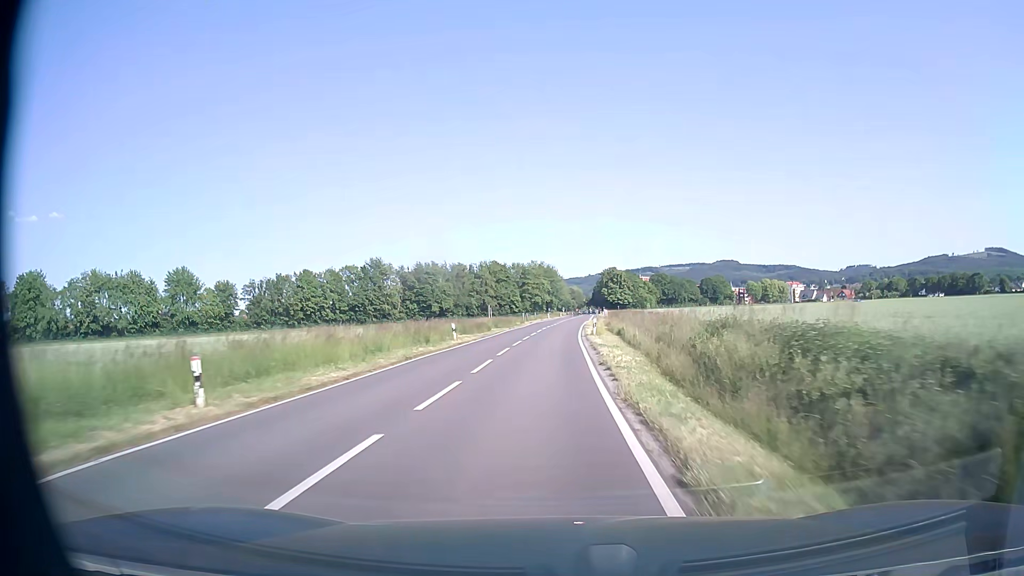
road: tertiary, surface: asphalt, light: Day
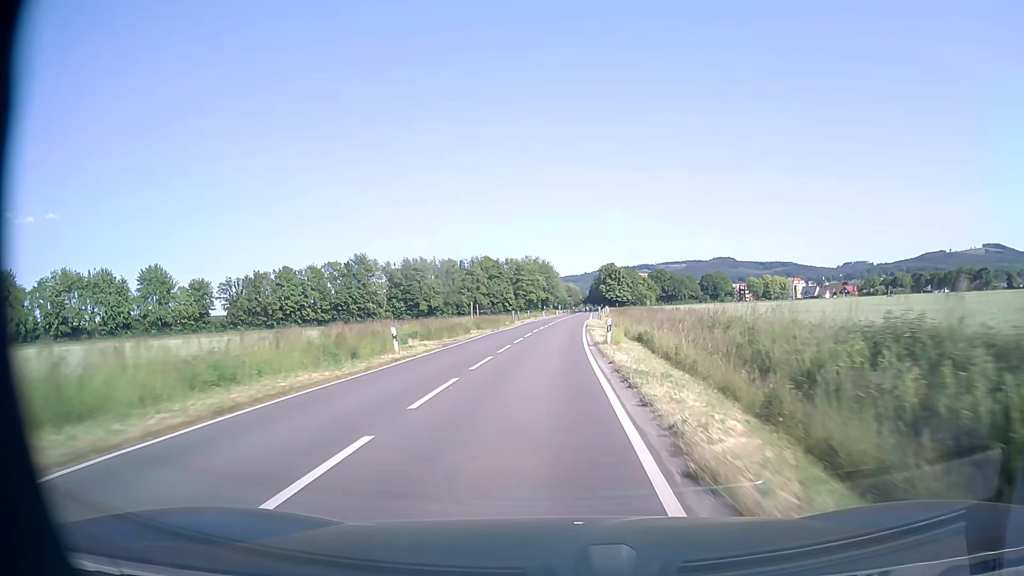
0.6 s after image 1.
(+0.1, +12.4) m; 0°
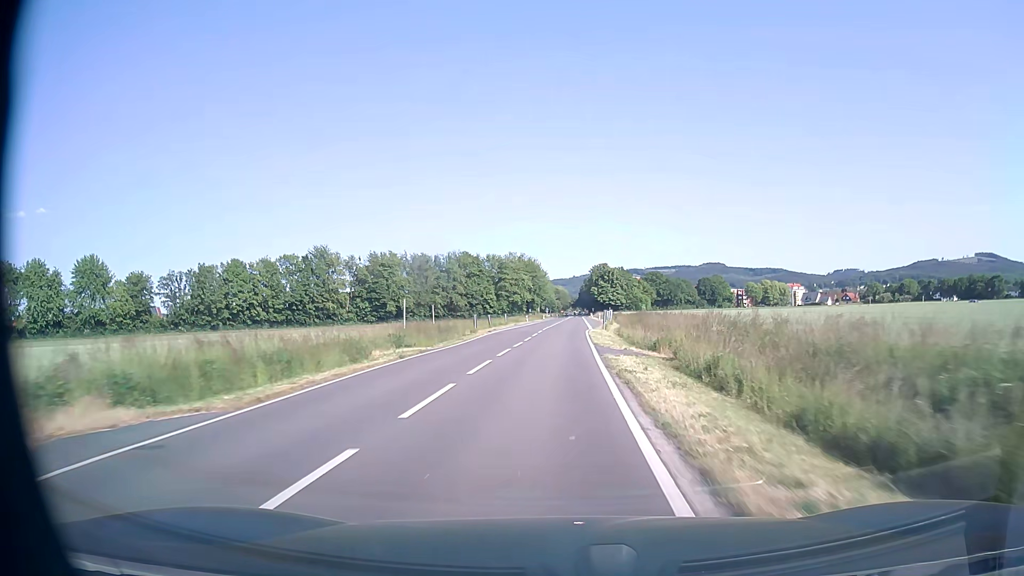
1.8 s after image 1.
(+0.2, +24.7) m; +1°
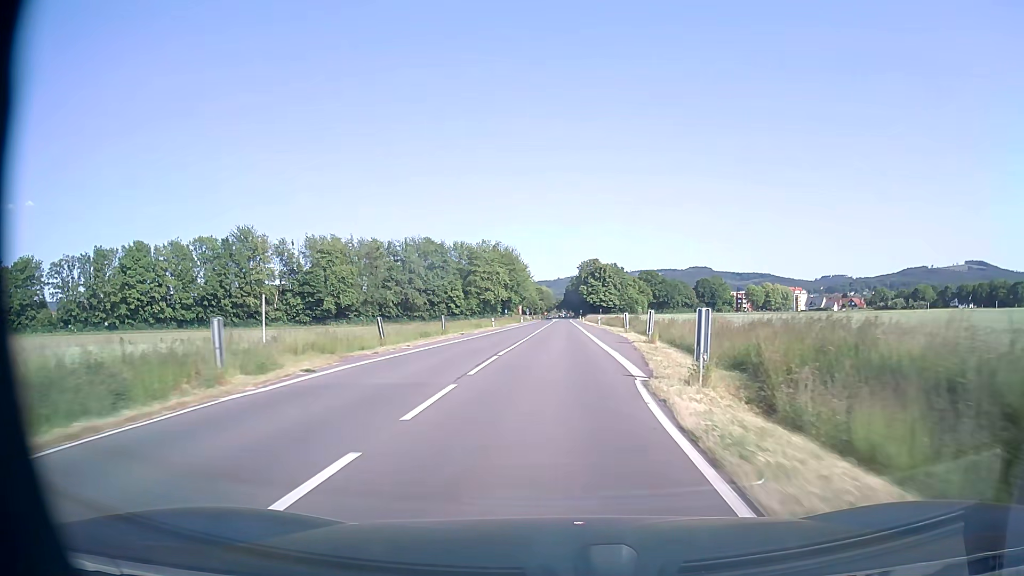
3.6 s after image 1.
(+0.4, +36.5) m; +2°
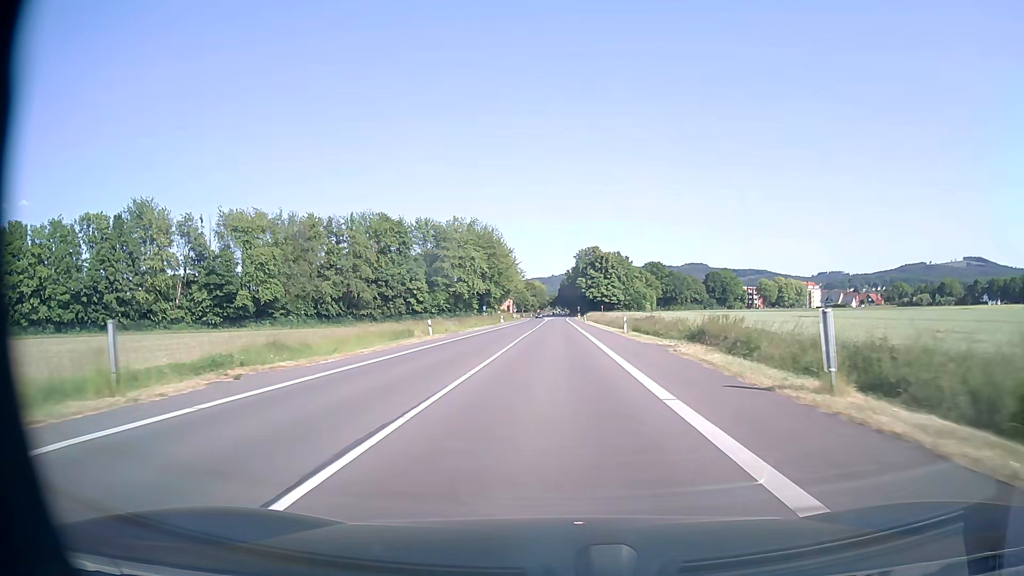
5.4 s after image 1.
(+0.2, +36.0) m; 0°
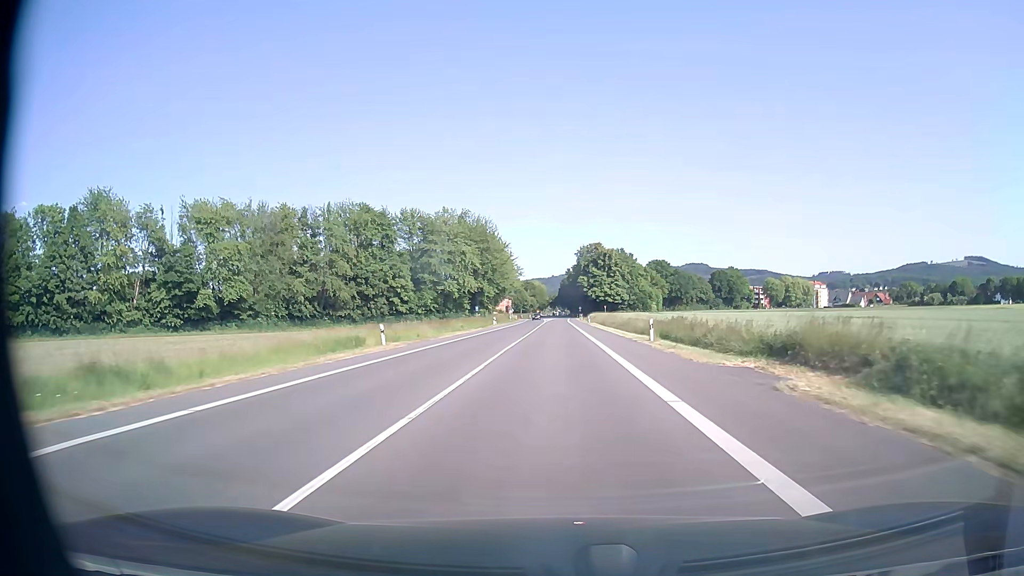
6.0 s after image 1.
(0.0, +11.9) m; 0°
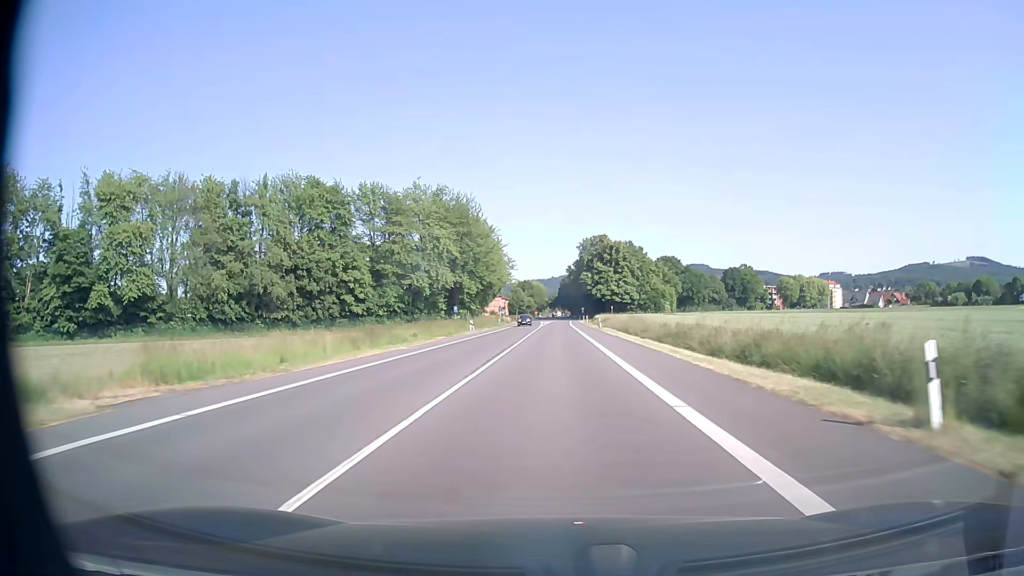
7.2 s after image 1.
(0.0, +23.8) m; 0°
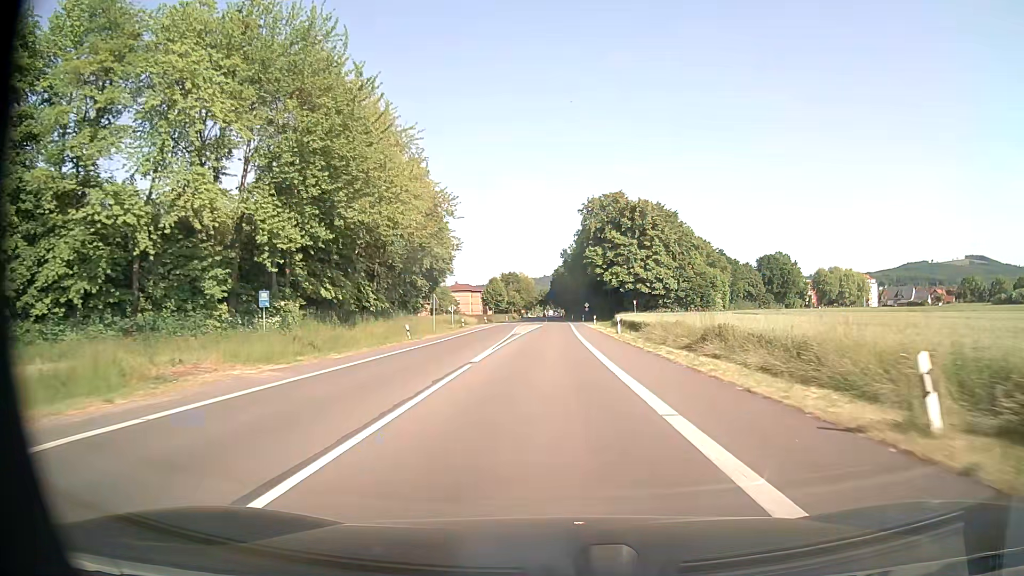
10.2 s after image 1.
(0.0, +59.4) m; +1°
(0, +10) (0, +20) (0, +30) (0, +40) (0, +50) (0, +60) (0, +70) (0, +80) (0, +90) (0, +100) m
